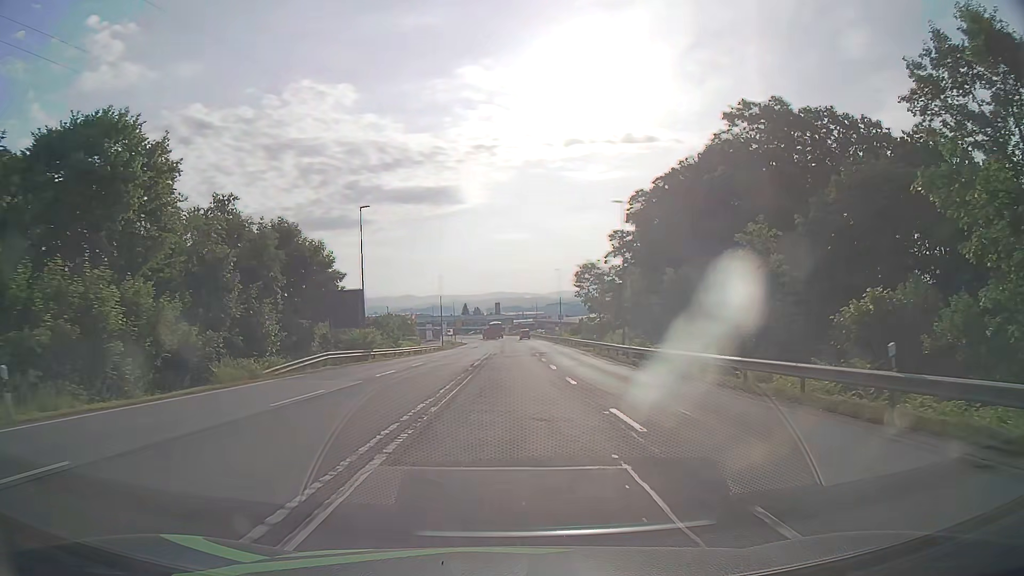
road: secondary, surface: asphalt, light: Day
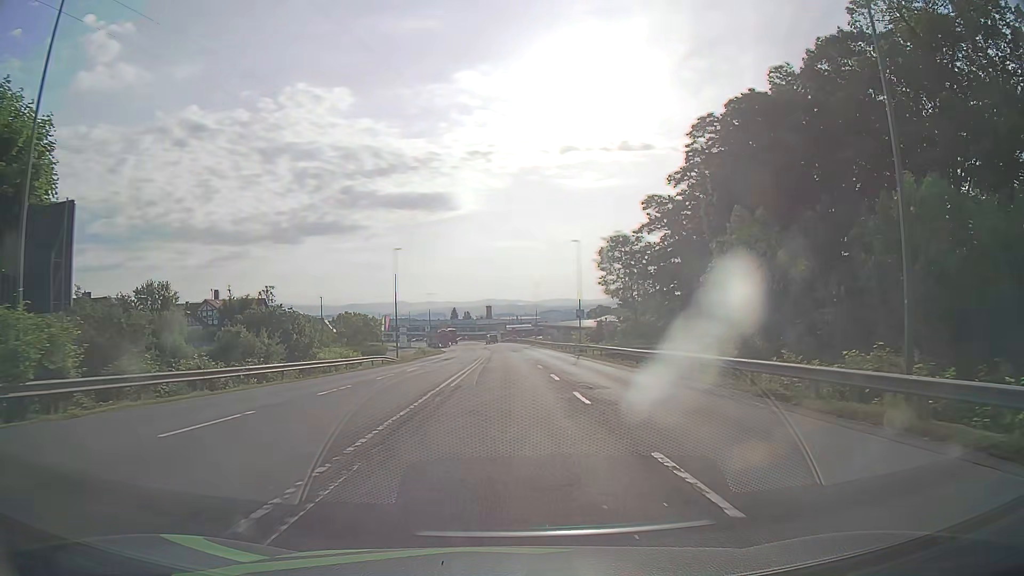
(+0.3, +33.0) m; +1°
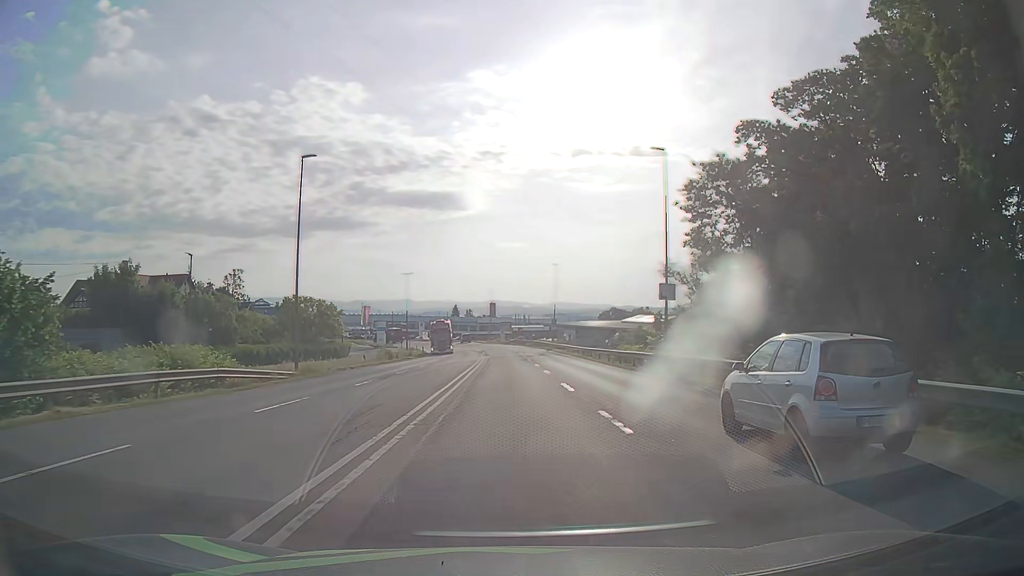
(-0.3, +31.1) m; -1°
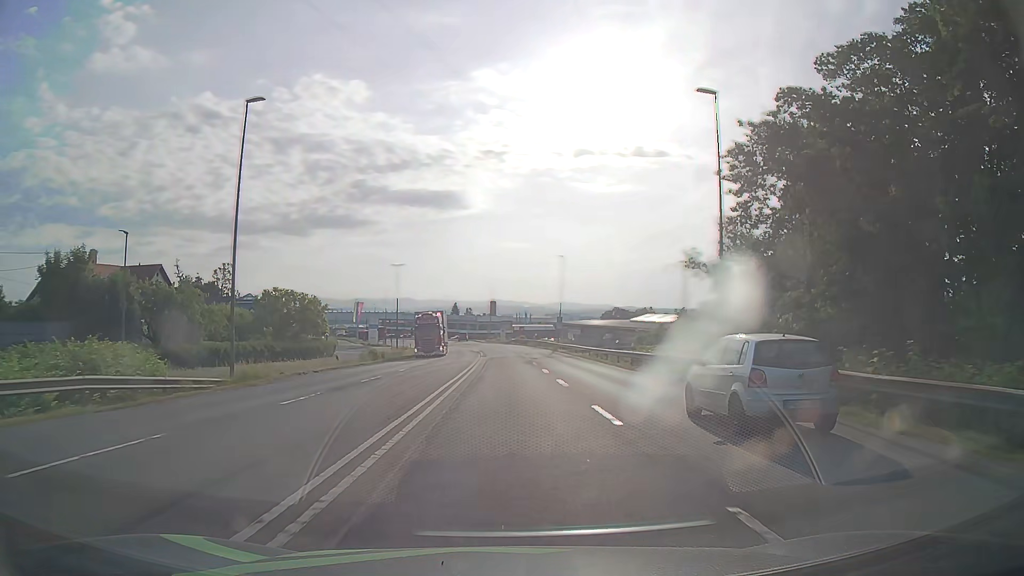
(0.0, +7.7) m; 0°
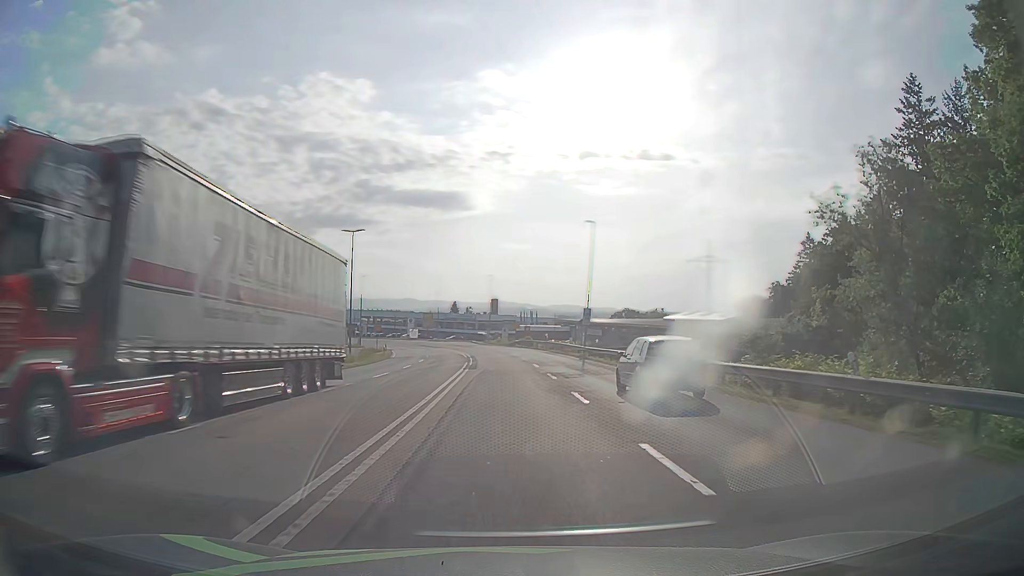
(0.0, +23.0) m; 0°
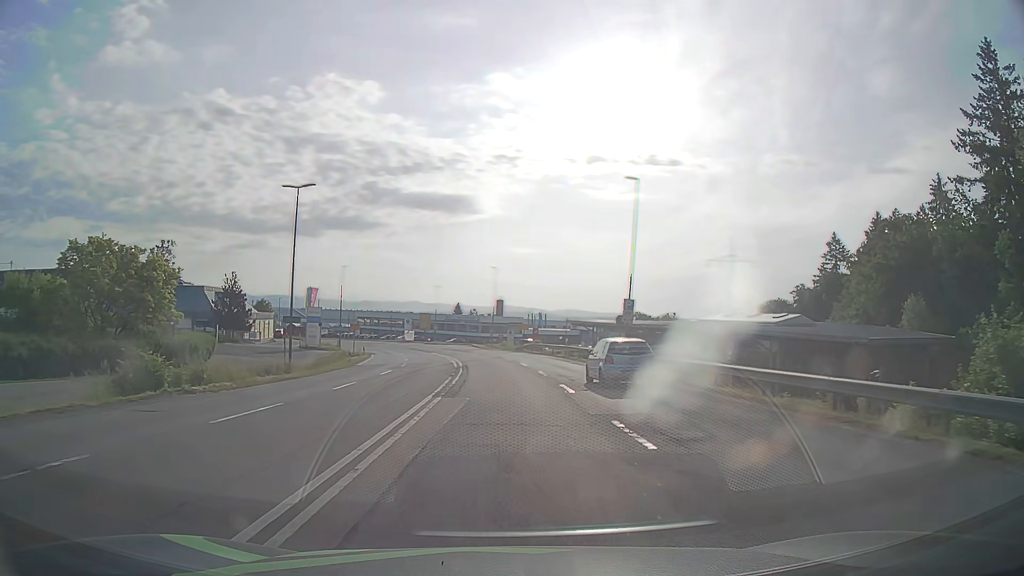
(-0.1, +15.3) m; -1°
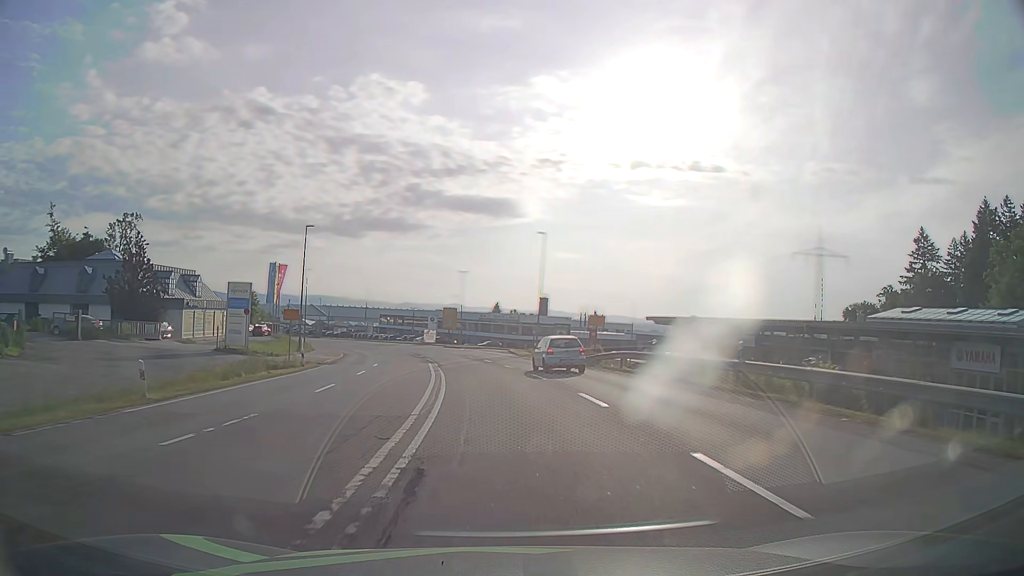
(-0.8, +30.4) m; -4°
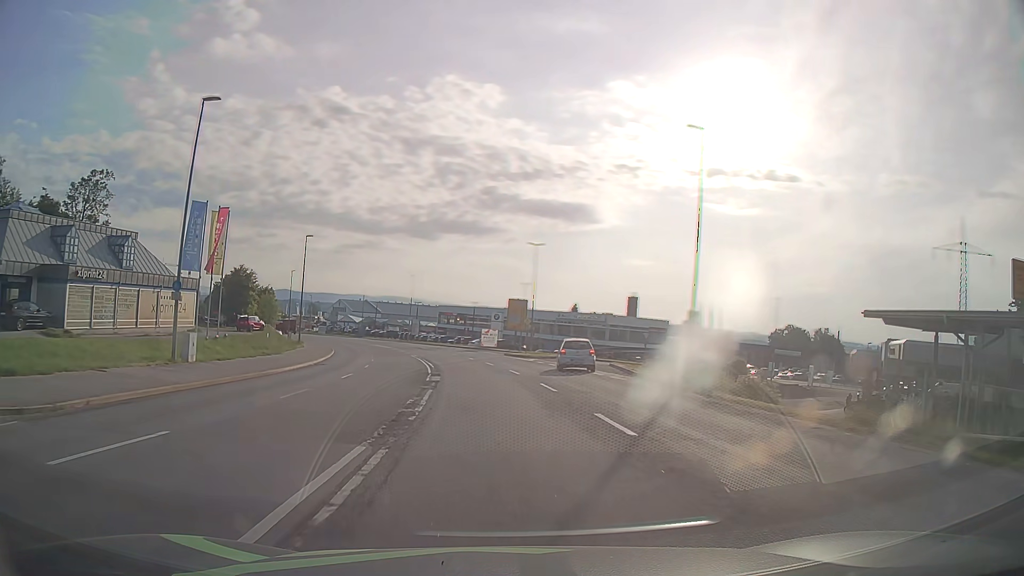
(-1.4, +30.5) m; -6°
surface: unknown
(0, +10) (-1, +20) (-2, +30) (-3, +40) (-5, +50) (-7, +59) (-9, +69) (-12, +79) (-15, +88) (-19, +98) m
